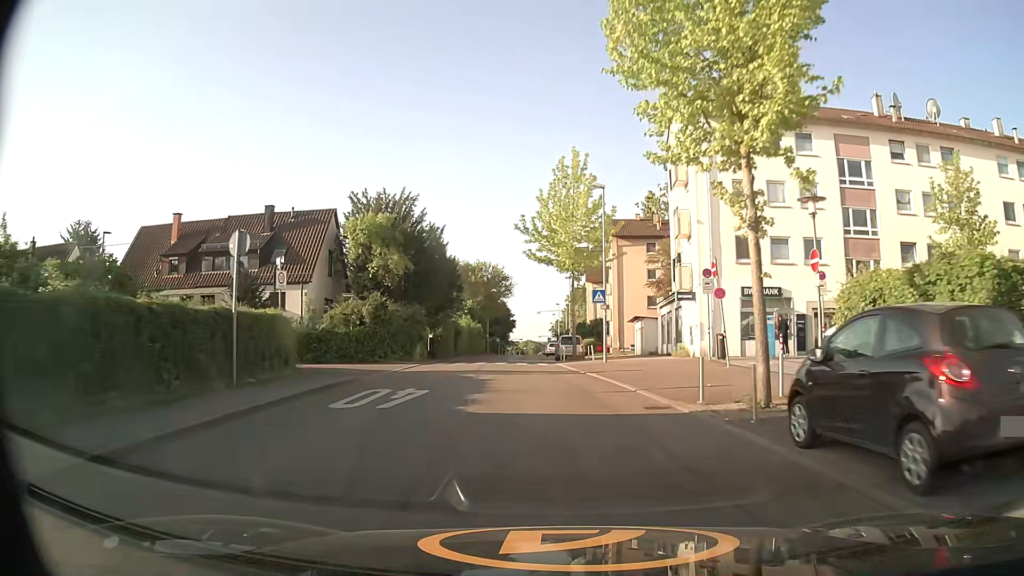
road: tertiary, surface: asphalt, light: Day
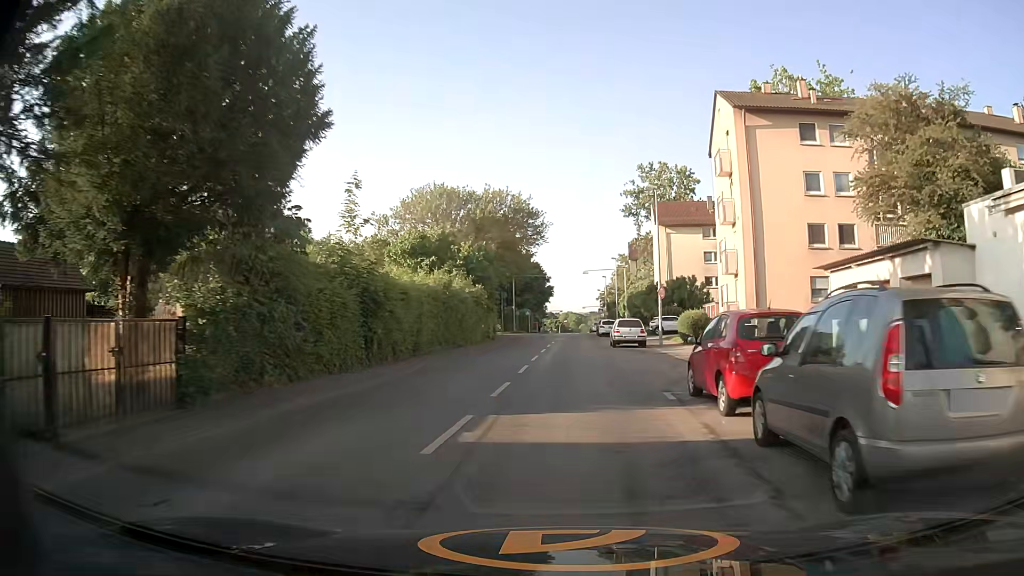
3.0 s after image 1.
(-1.5, +35.4) m; -3°
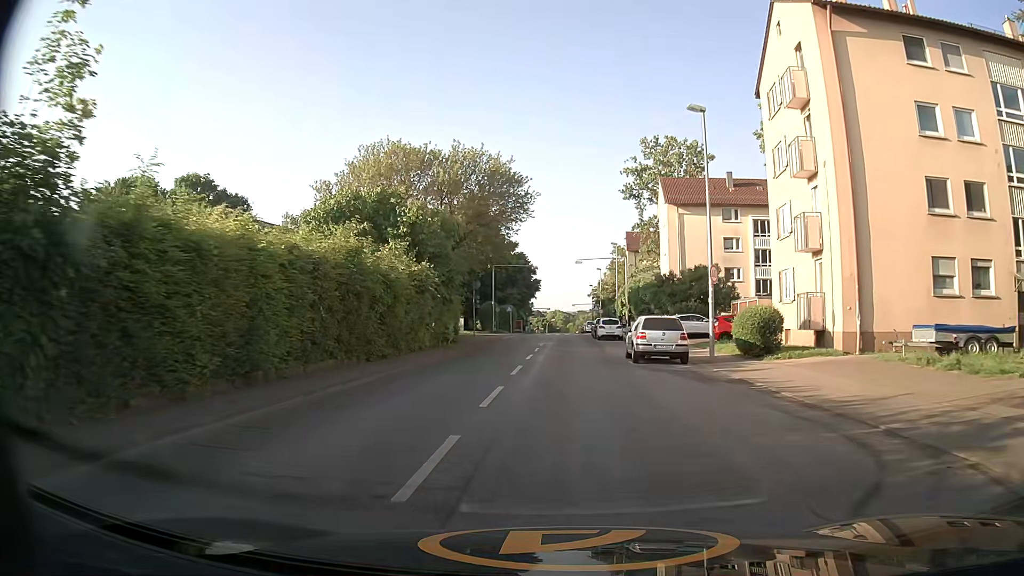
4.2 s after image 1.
(+0.1, +13.2) m; +1°
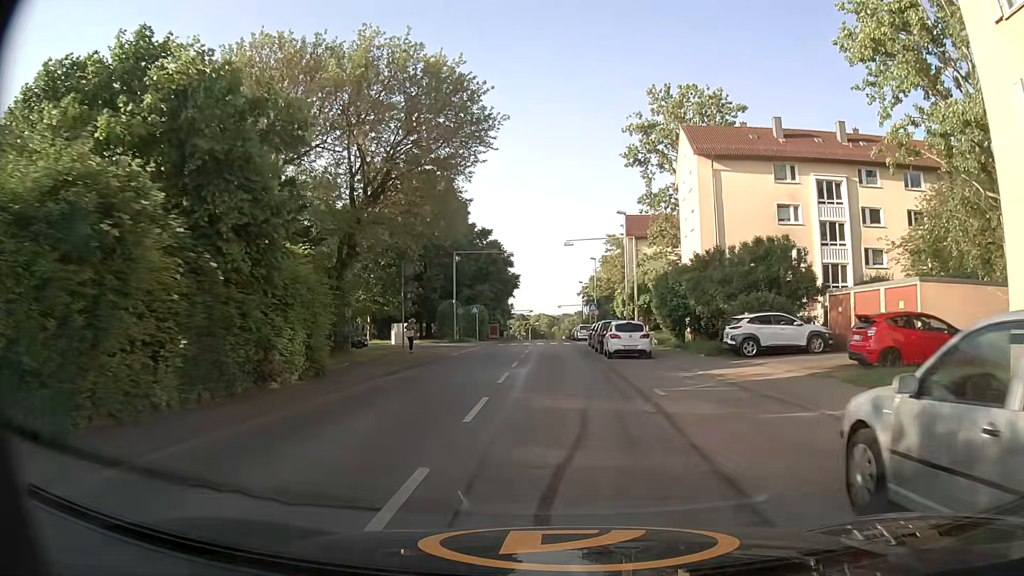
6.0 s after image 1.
(+0.3, +18.6) m; +2°
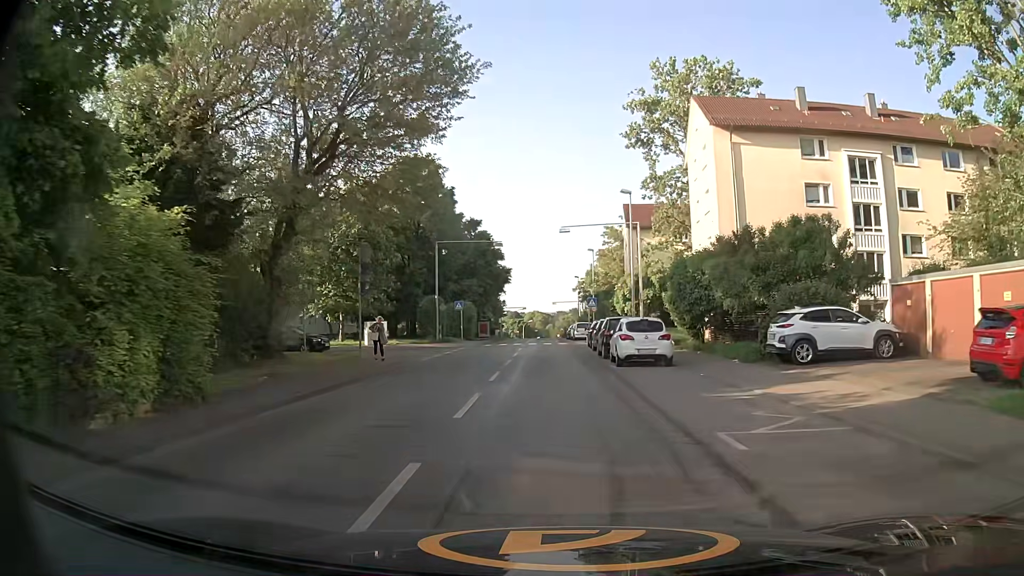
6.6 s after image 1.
(0.0, +5.9) m; 0°
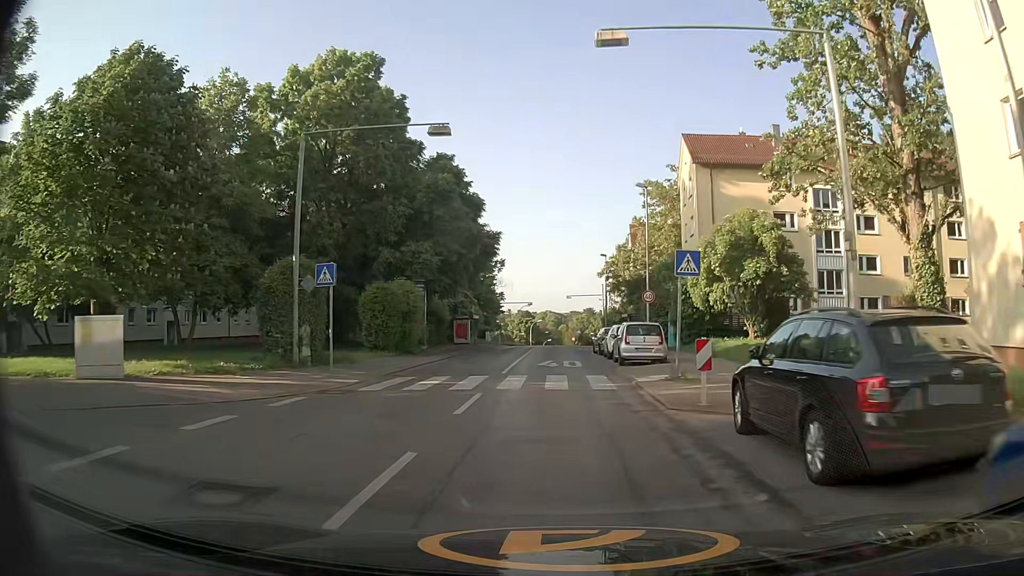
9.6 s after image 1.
(0.0, +29.8) m; 0°
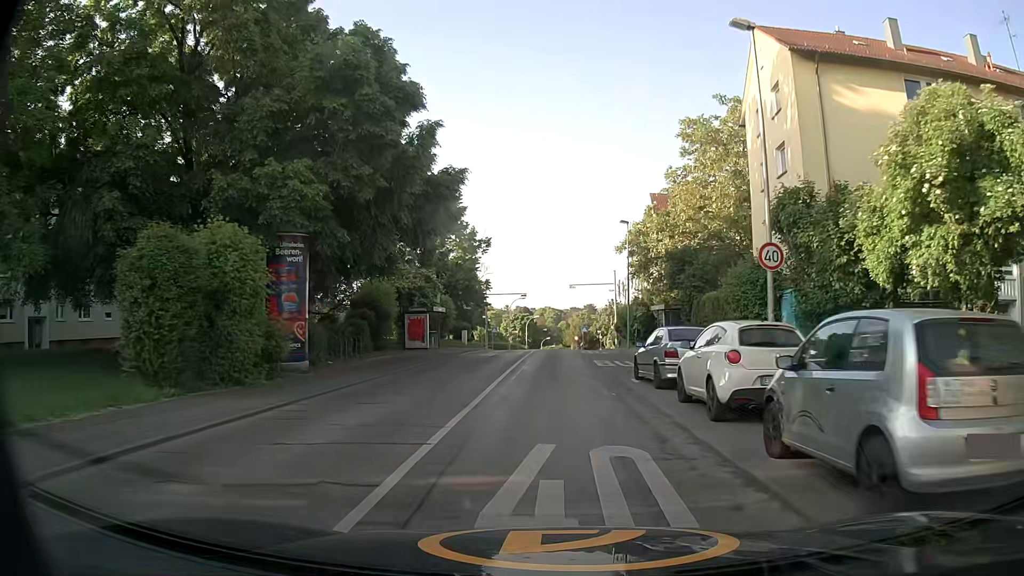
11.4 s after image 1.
(-0.2, +18.6) m; -1°
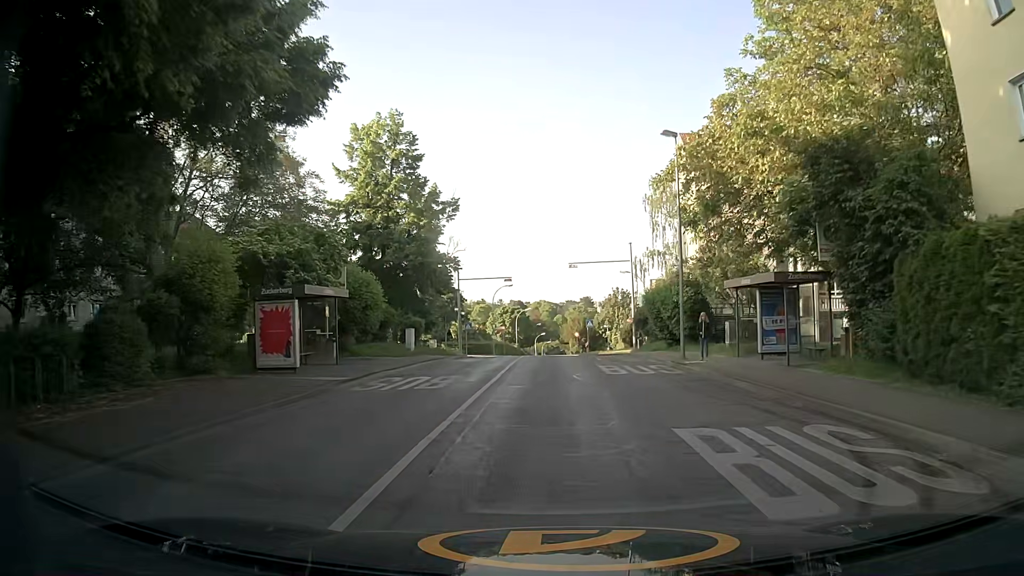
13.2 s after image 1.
(+0.2, +19.3) m; +1°
